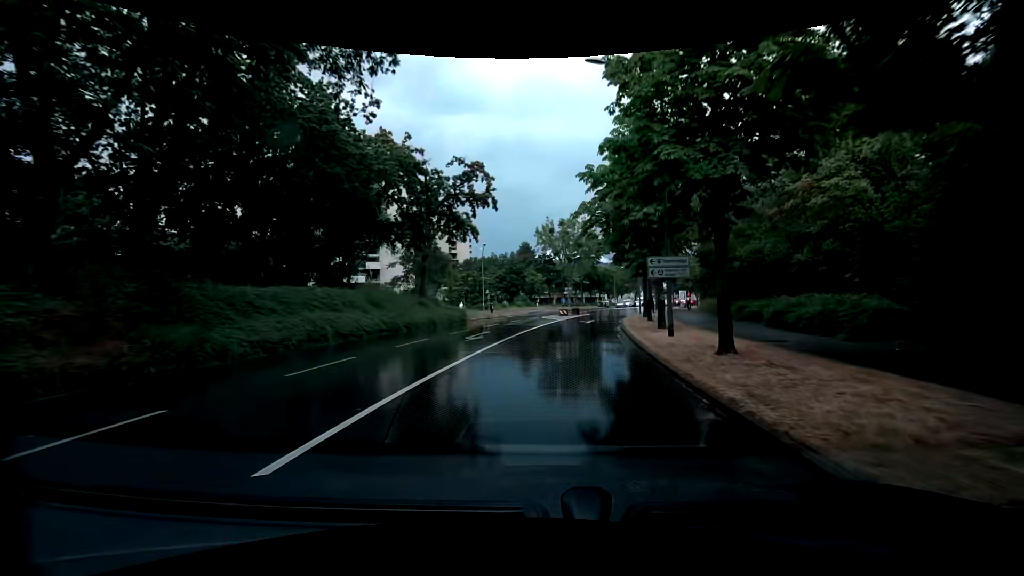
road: tertiary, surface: asphalt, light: Day
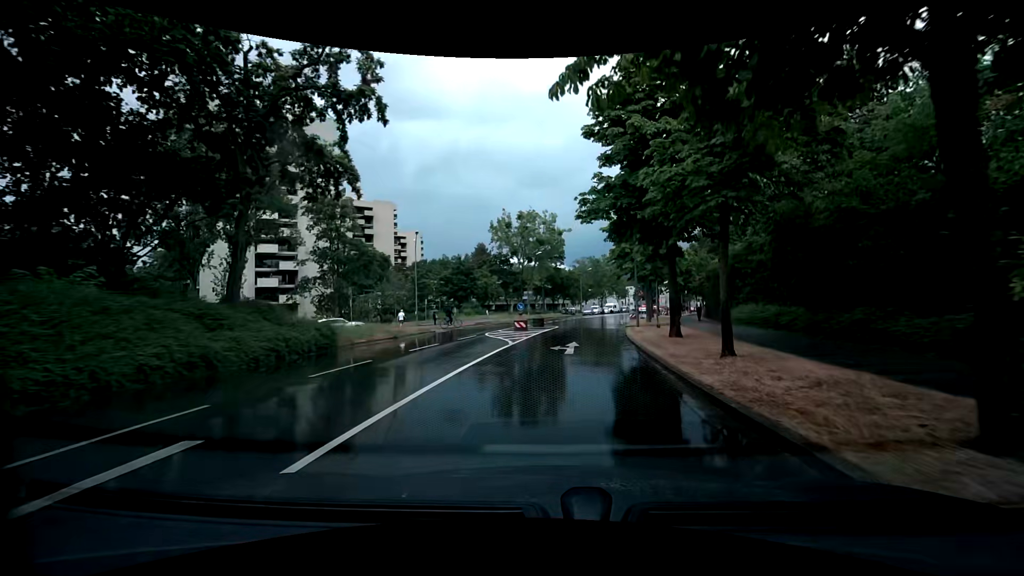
(+0.1, +16.8) m; +3°
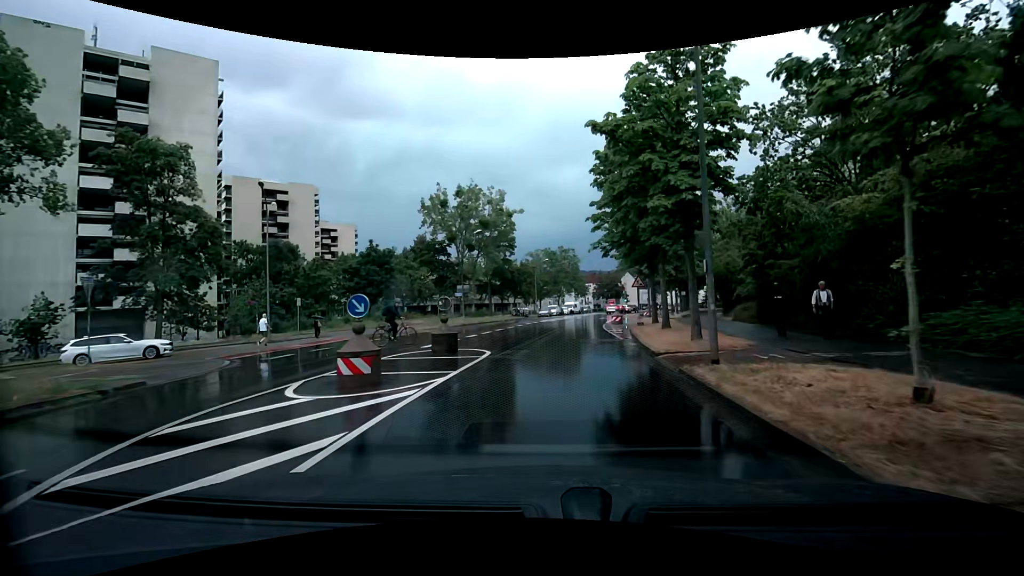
(+1.9, +20.1) m; +7°
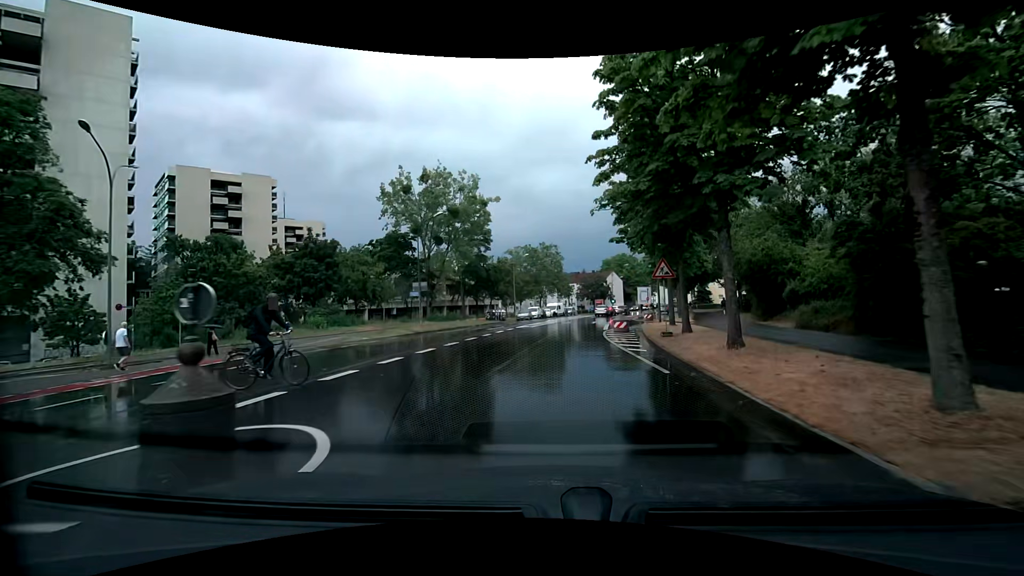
(+0.2, +10.3) m; +2°
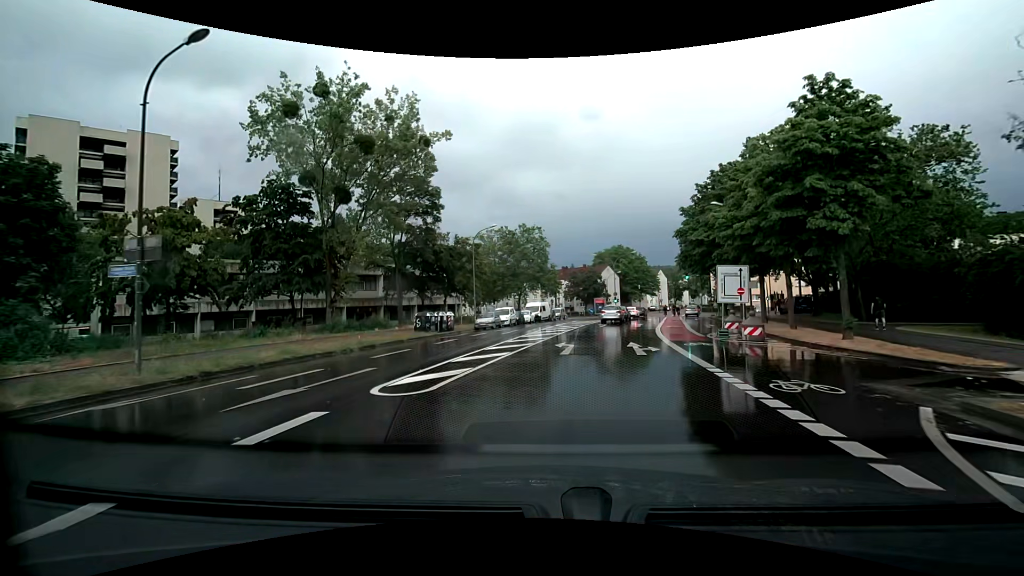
(+0.8, +26.0) m; +3°
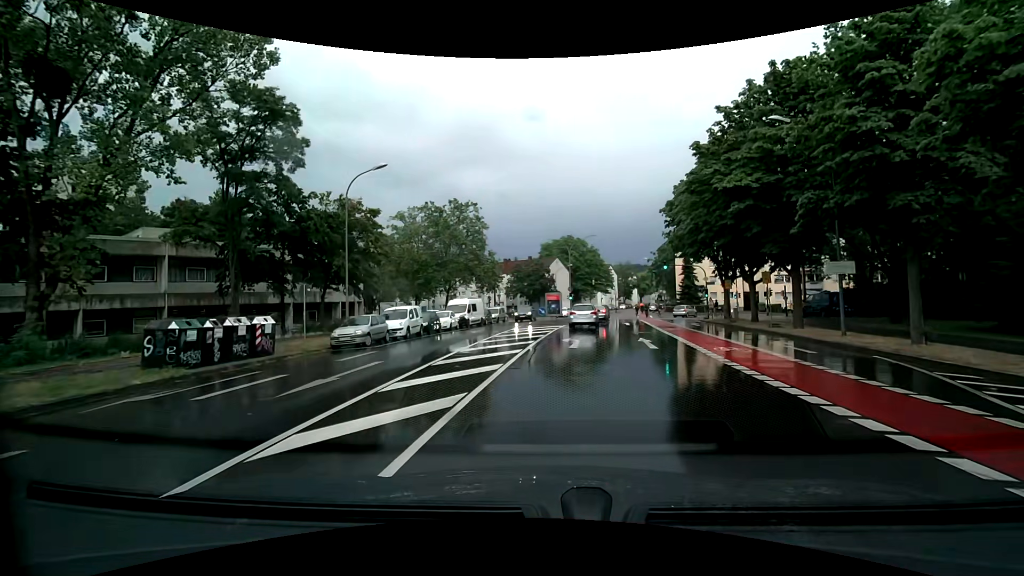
(+0.9, +18.5) m; +7°
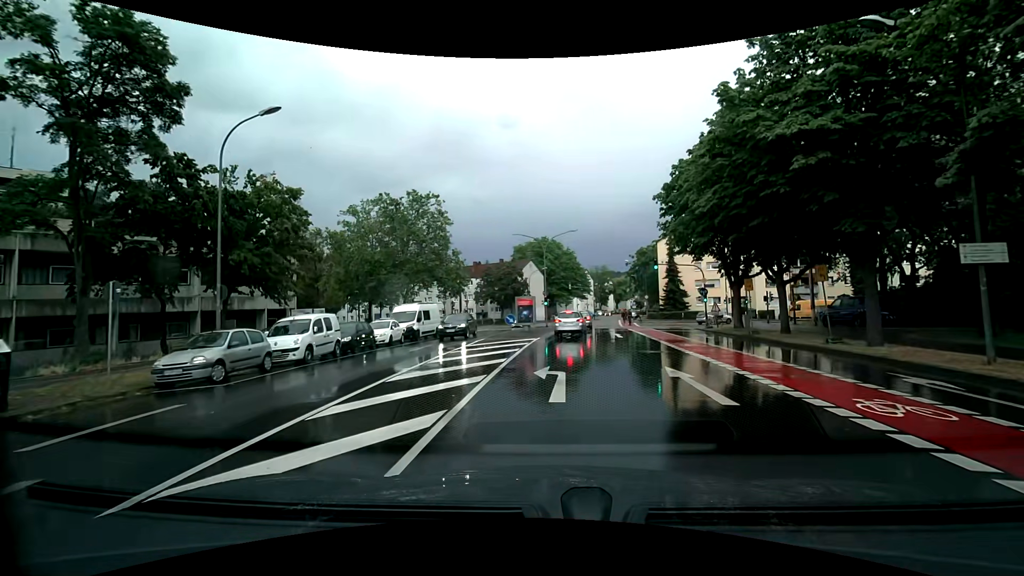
(+0.2, +8.3) m; +3°
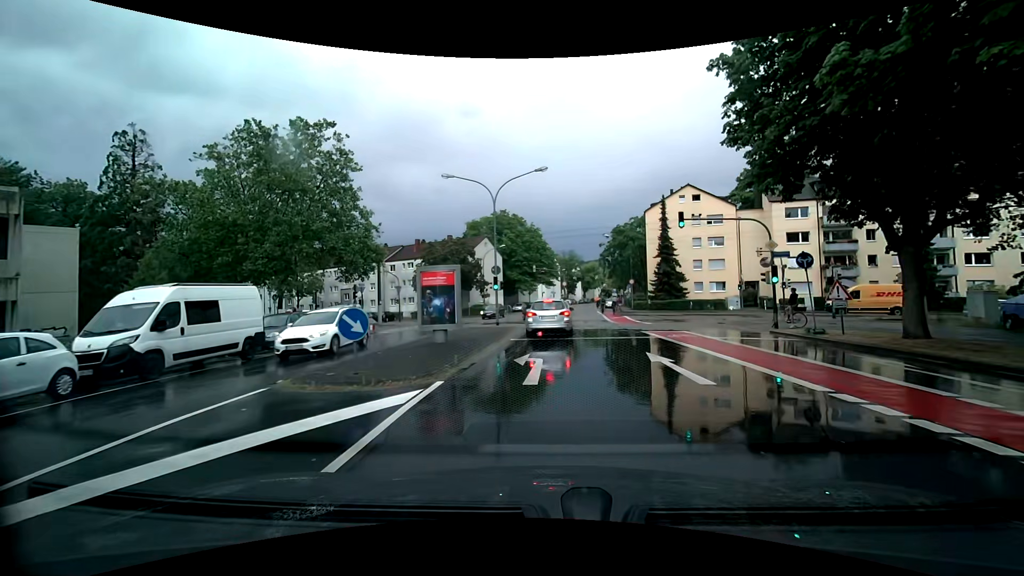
(+0.8, +19.1) m; +4°
